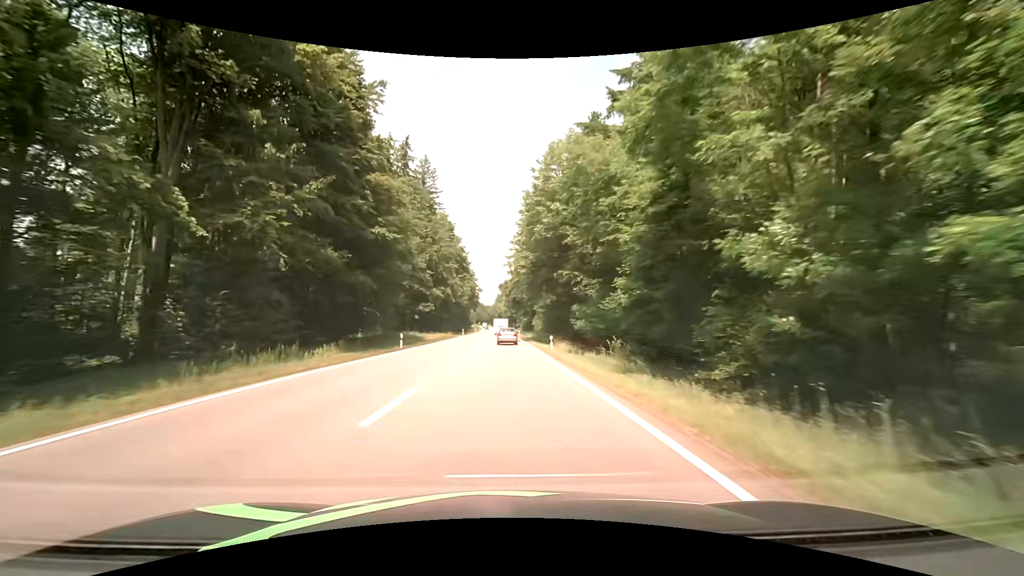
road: secondary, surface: asphalt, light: Day
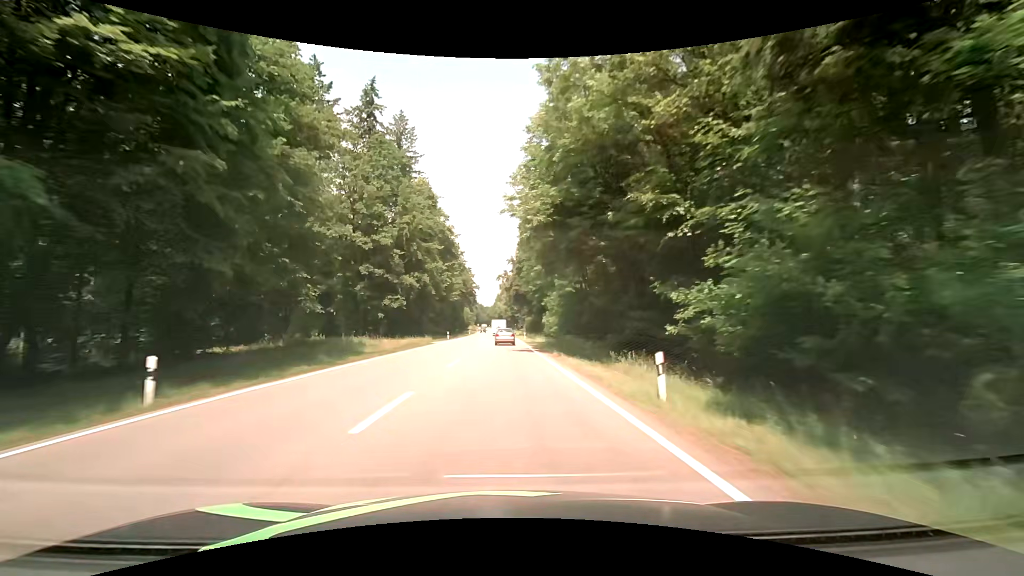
(+0.4, +24.4) m; +1°
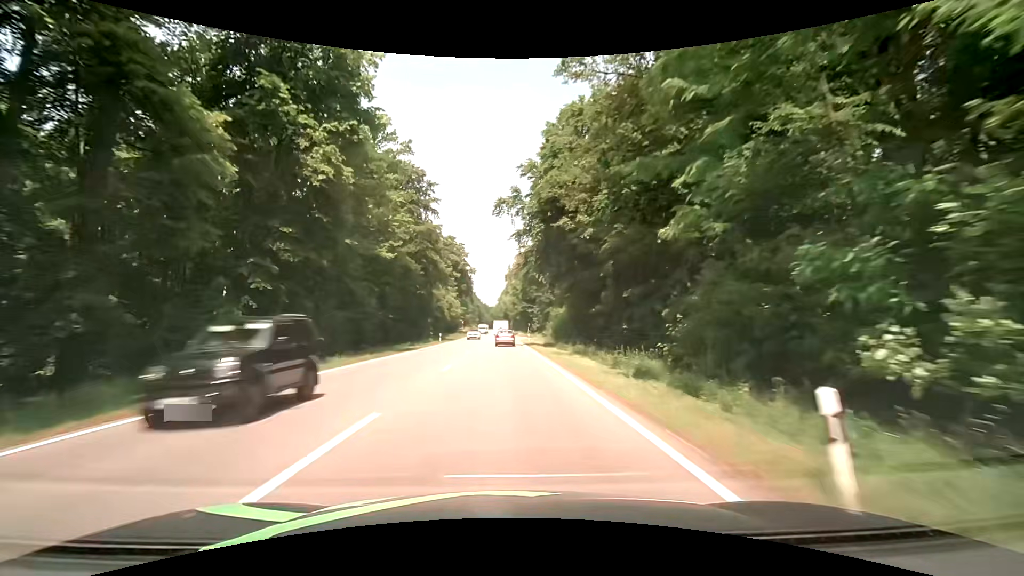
(-0.9, +62.7) m; -1°
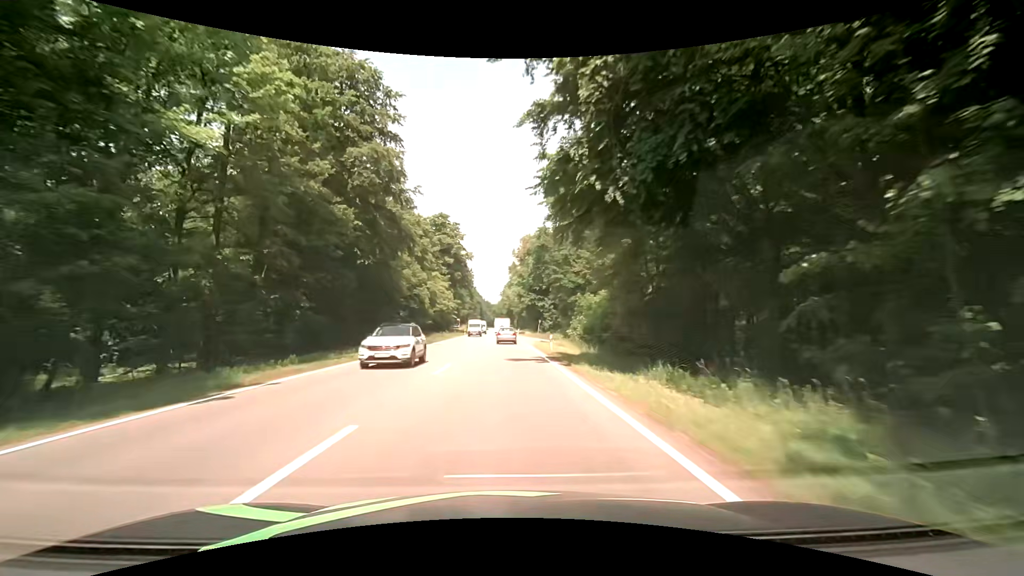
(+0.1, +25.6) m; 0°
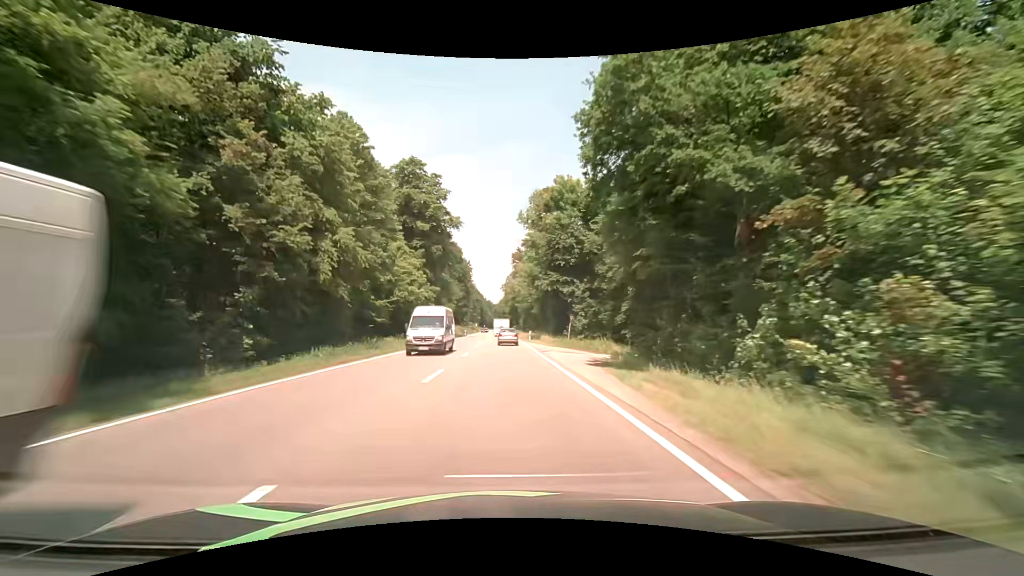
(-0.3, +38.2) m; 0°
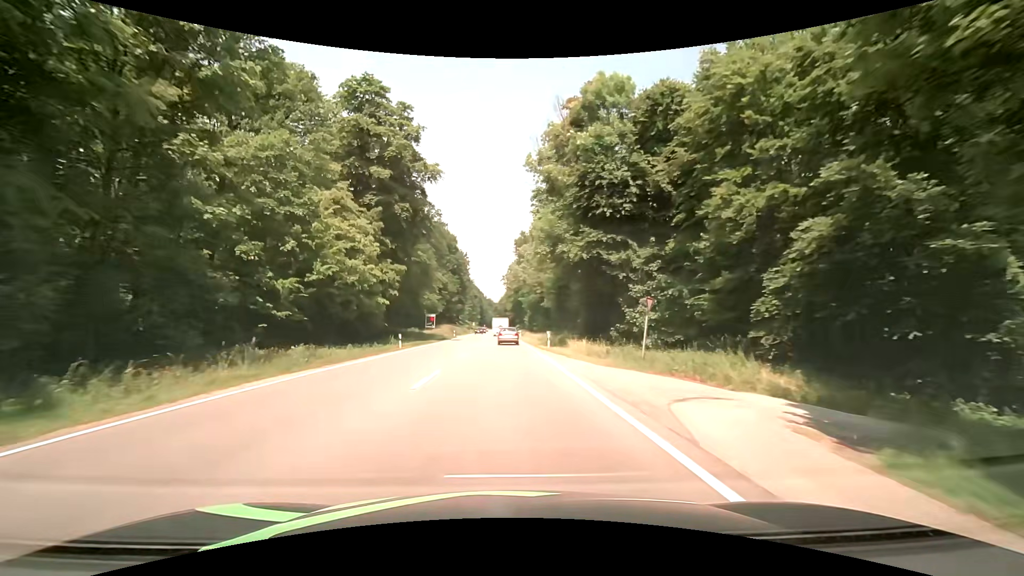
(-0.2, +25.2) m; 0°
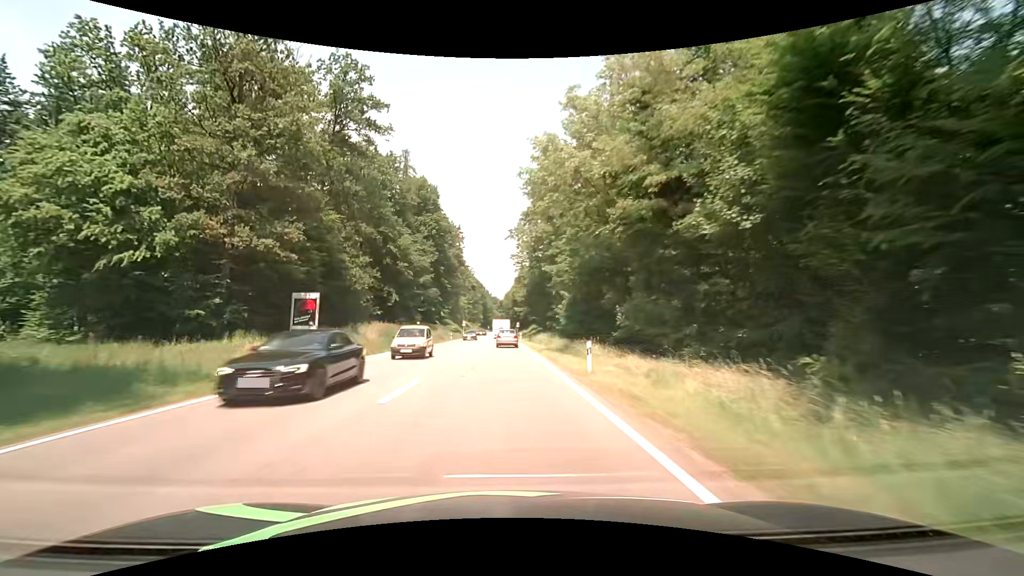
(-1.1, +61.8) m; -2°
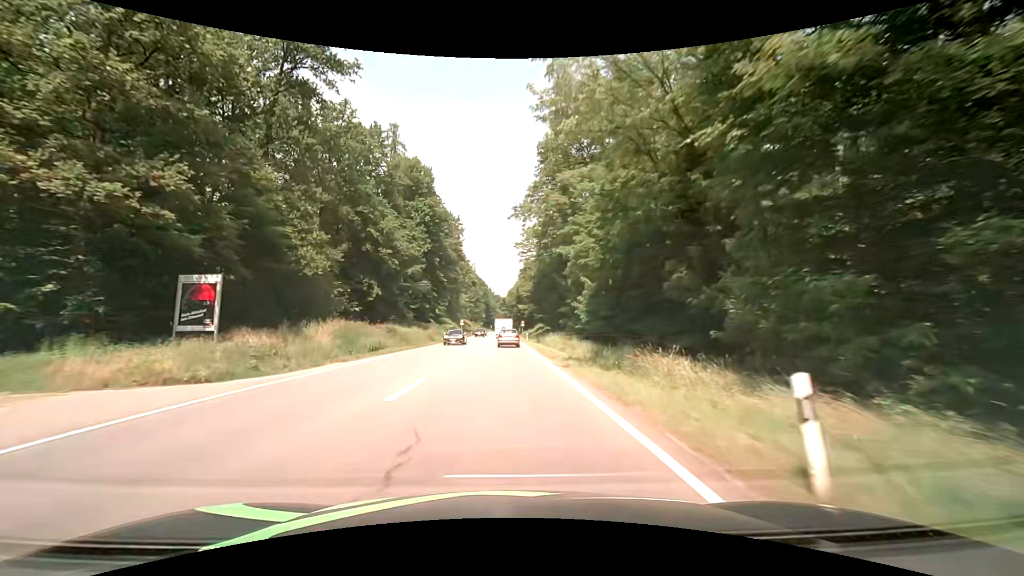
(+0.1, +12.1) m; 0°
(0, +10) (0, +20) (0, +30) (0, +40) (0, +50) (-1, +60) (-1, +70) (-1, +80) (-1, +90) (-1, +100) m
